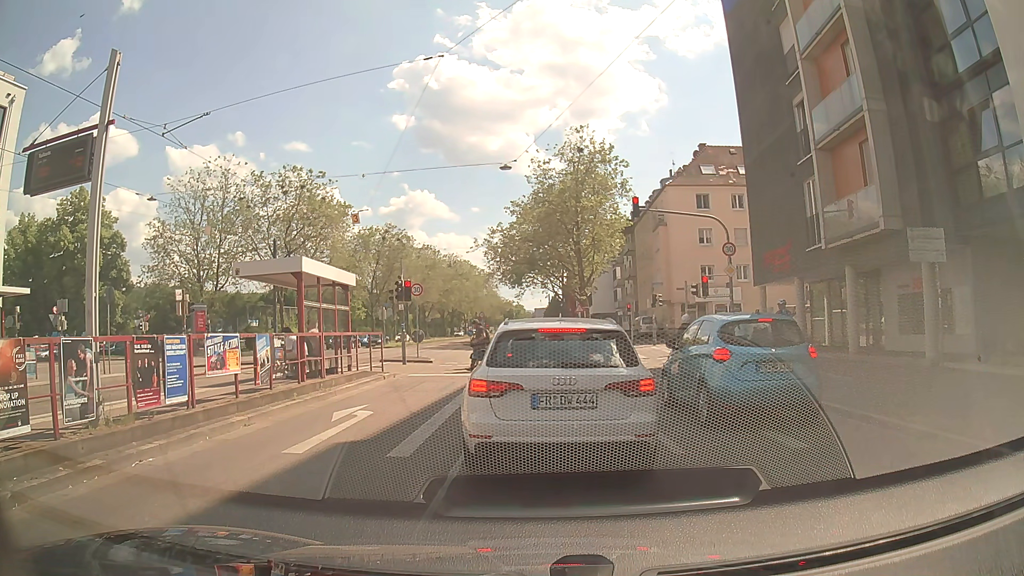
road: primary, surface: asphalt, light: Day
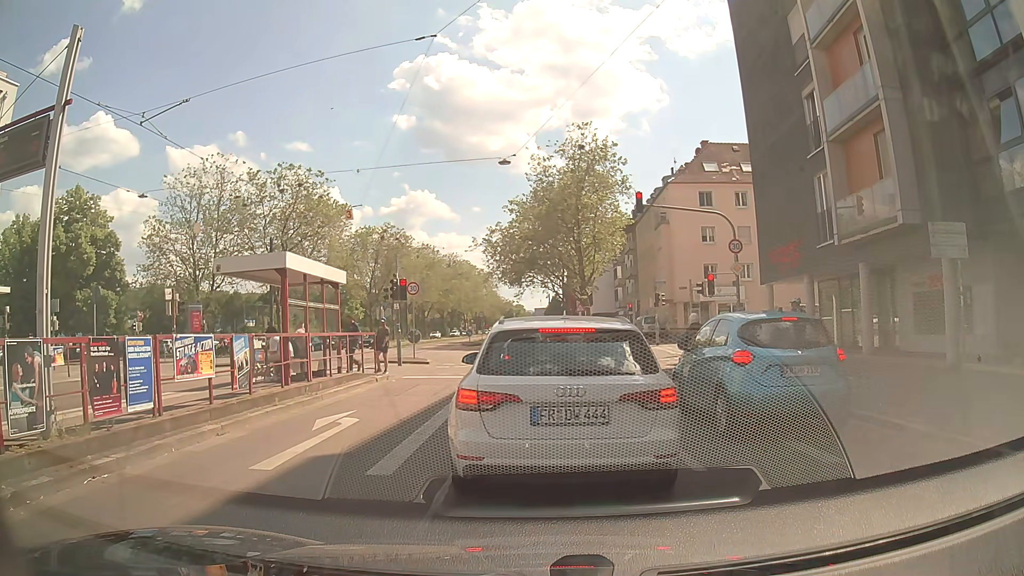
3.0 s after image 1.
(0.0, +0.9) m; 0°
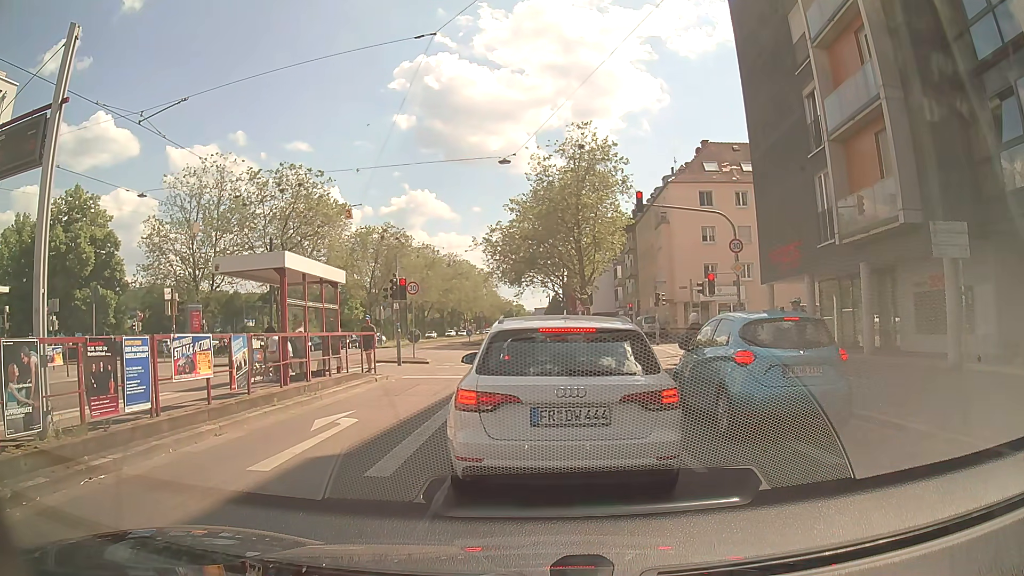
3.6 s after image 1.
(0.0, +0.1) m; 0°
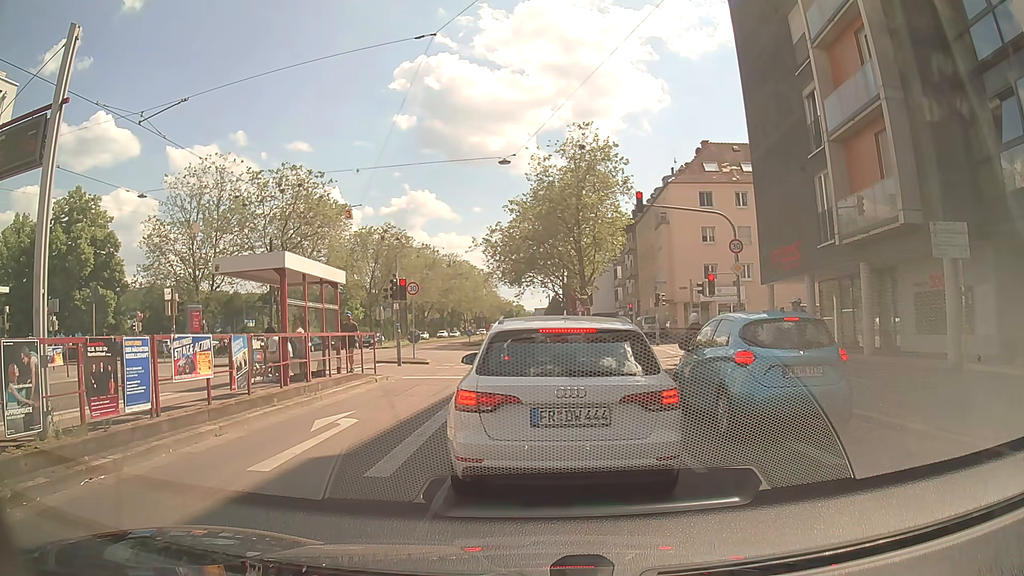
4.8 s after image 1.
(0.0, 0.0) m; 0°
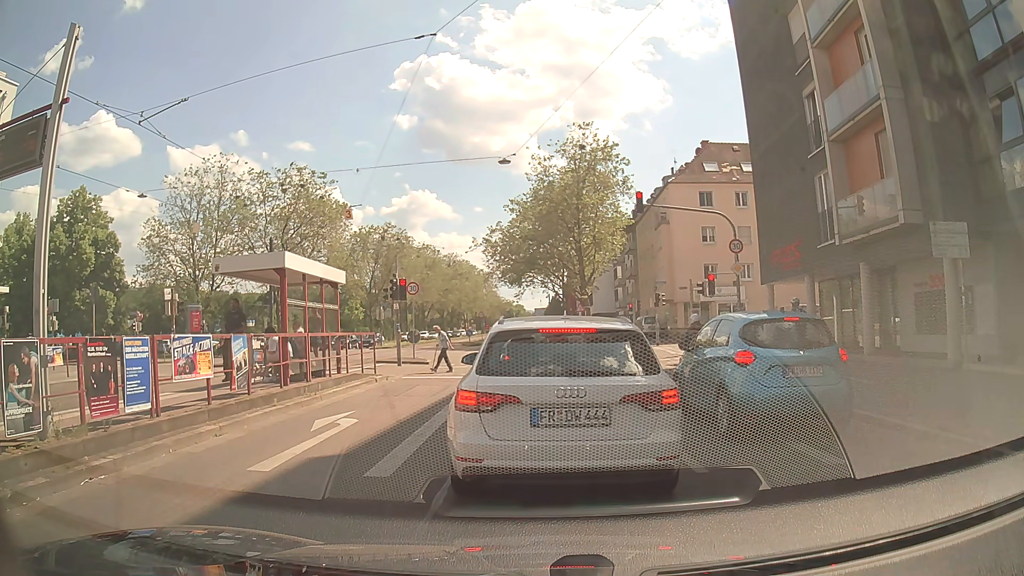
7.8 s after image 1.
(0.0, 0.0) m; 0°
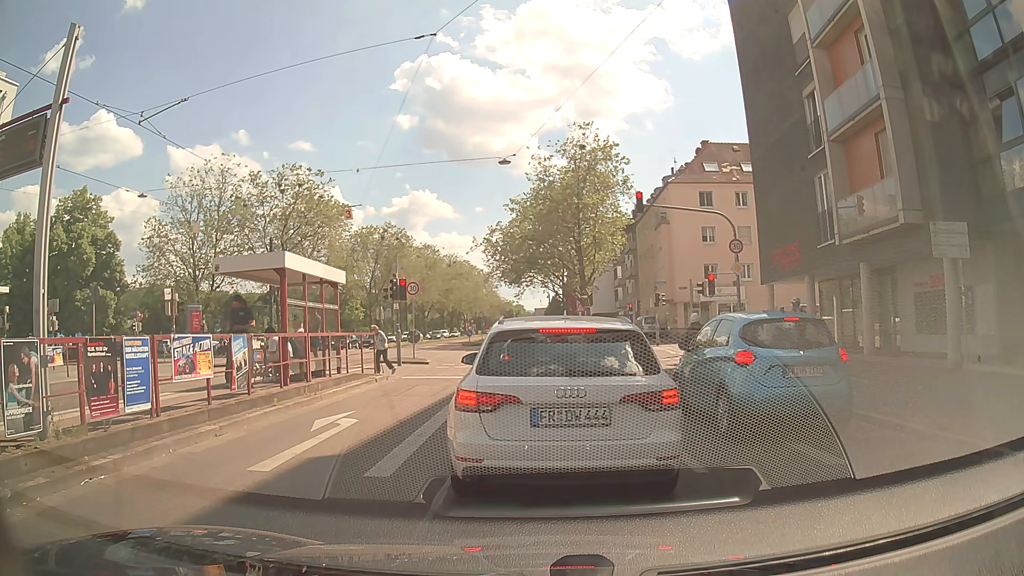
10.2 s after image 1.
(0.0, 0.0) m; 0°
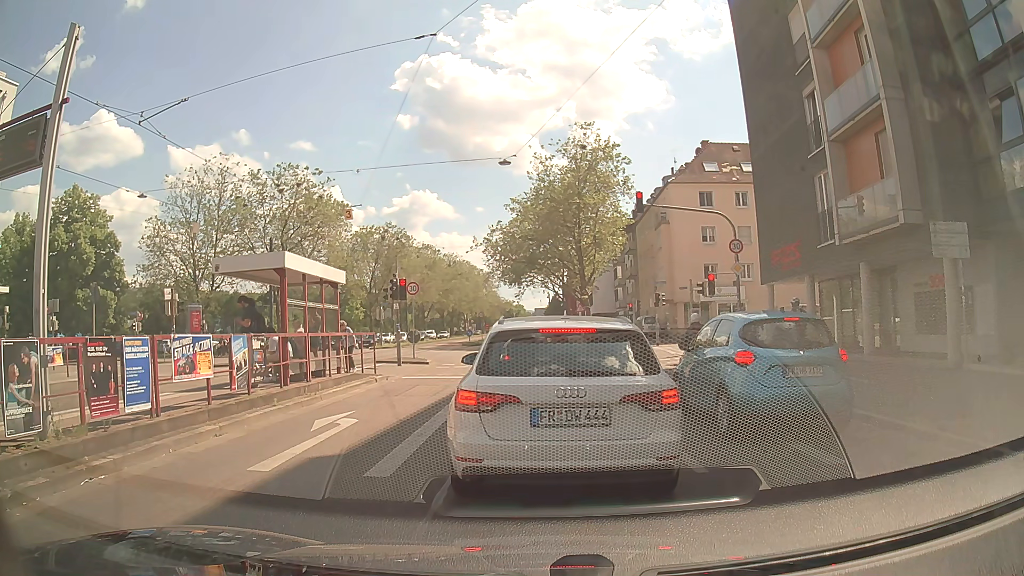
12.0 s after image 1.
(0.0, 0.0) m; 0°
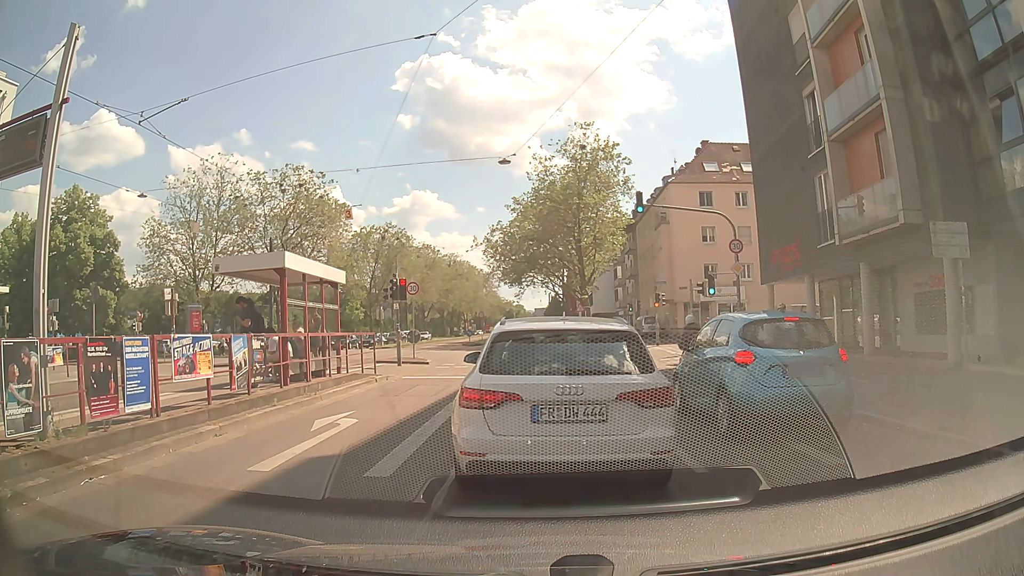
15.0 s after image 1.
(0.0, 0.0) m; 0°
(0, +10) (0, +20) (0, +30) (-1, +40) (-2, +50) (-3, +60) (-3, +70) (-3, +80) (-4, +90) (-4, +100) m
